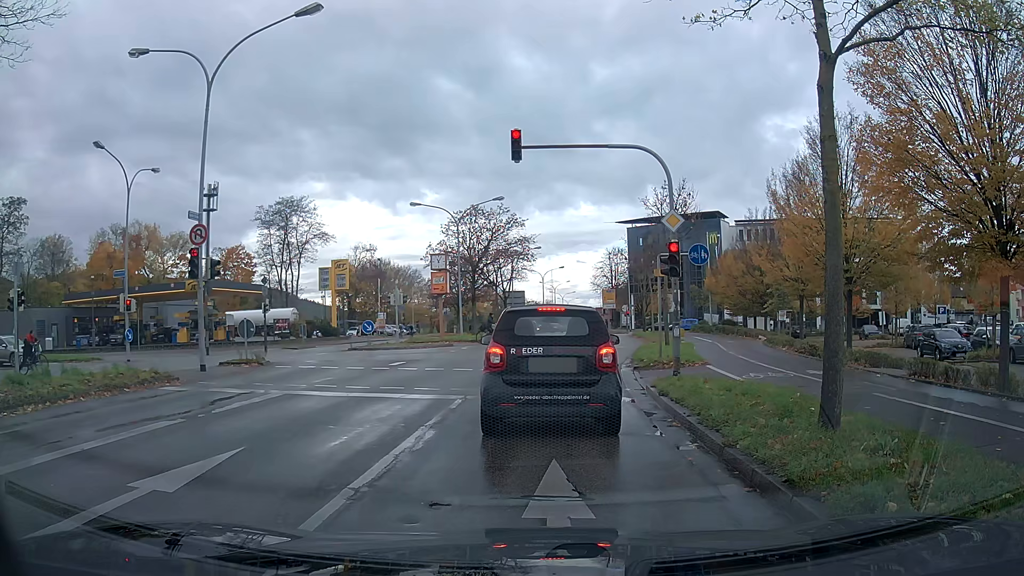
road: primary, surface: asphalt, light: Day
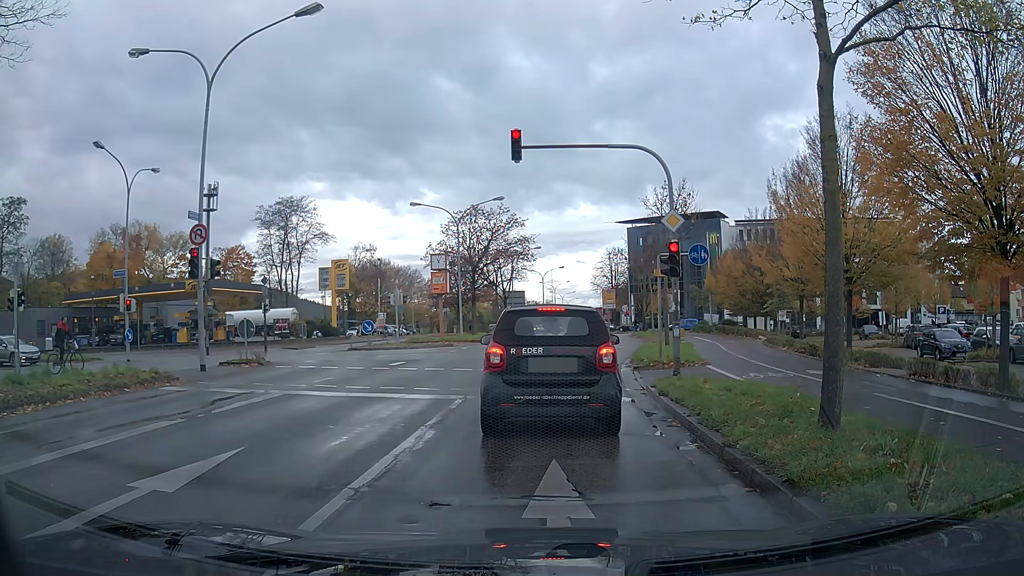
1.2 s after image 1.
(0.0, 0.0) m; 0°
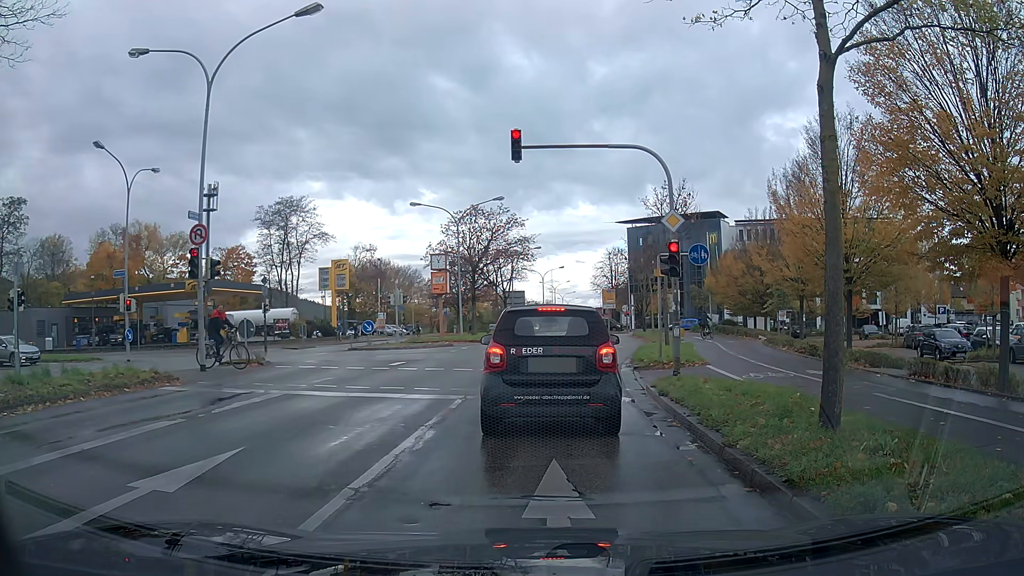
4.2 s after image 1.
(0.0, 0.0) m; 0°
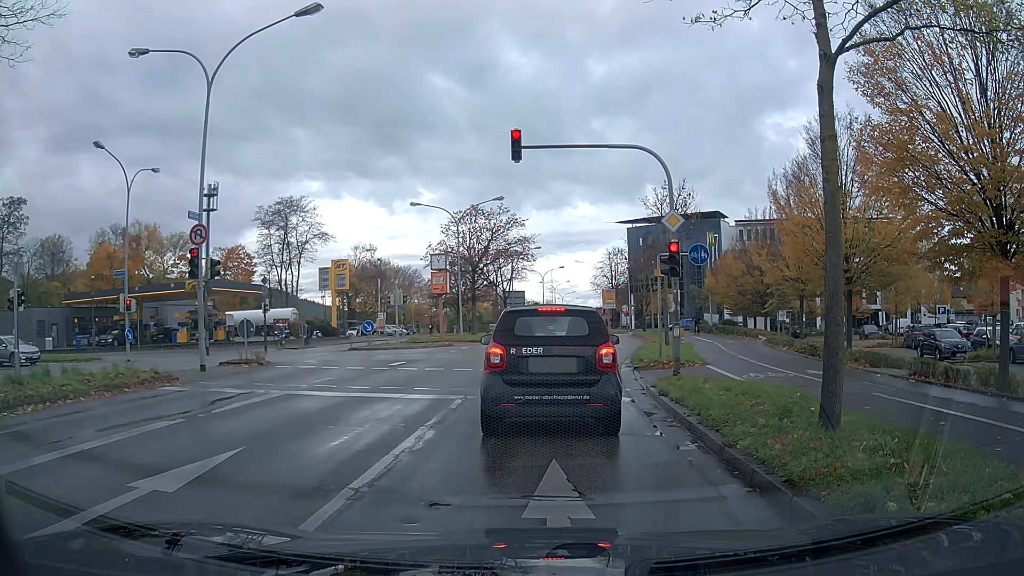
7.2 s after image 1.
(0.0, 0.0) m; 0°
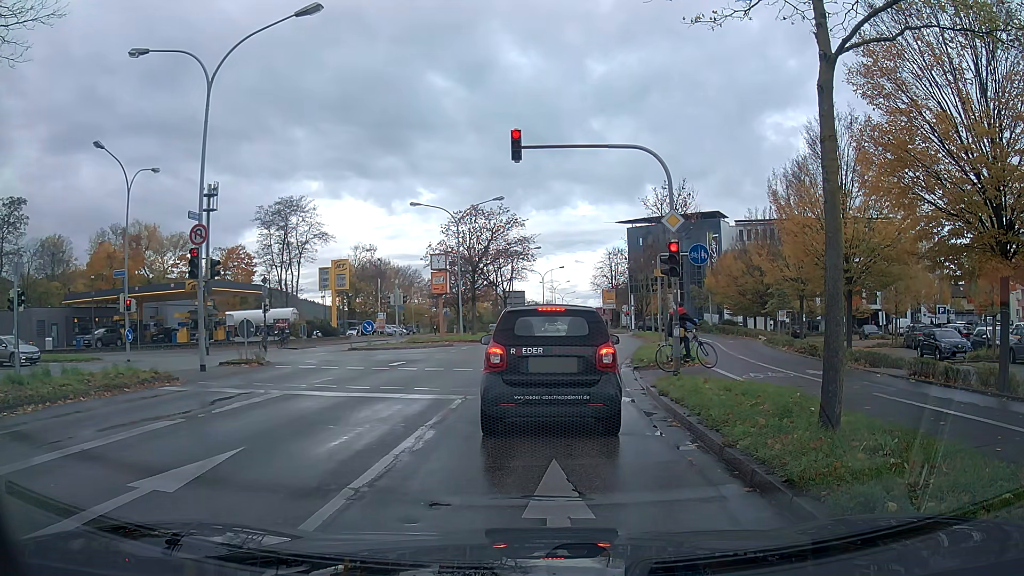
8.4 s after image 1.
(0.0, 0.0) m; 0°
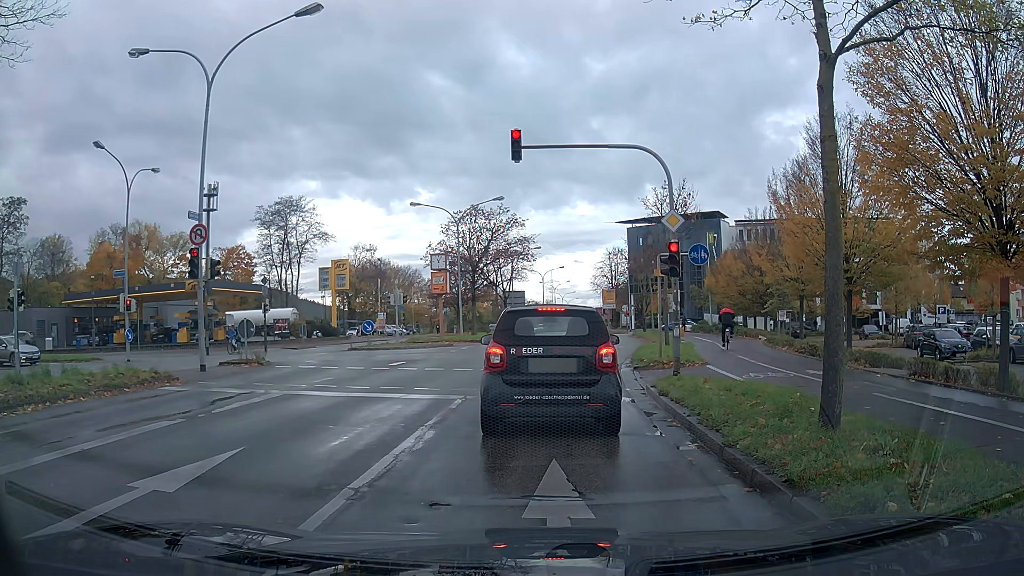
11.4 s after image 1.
(0.0, 0.0) m; 0°
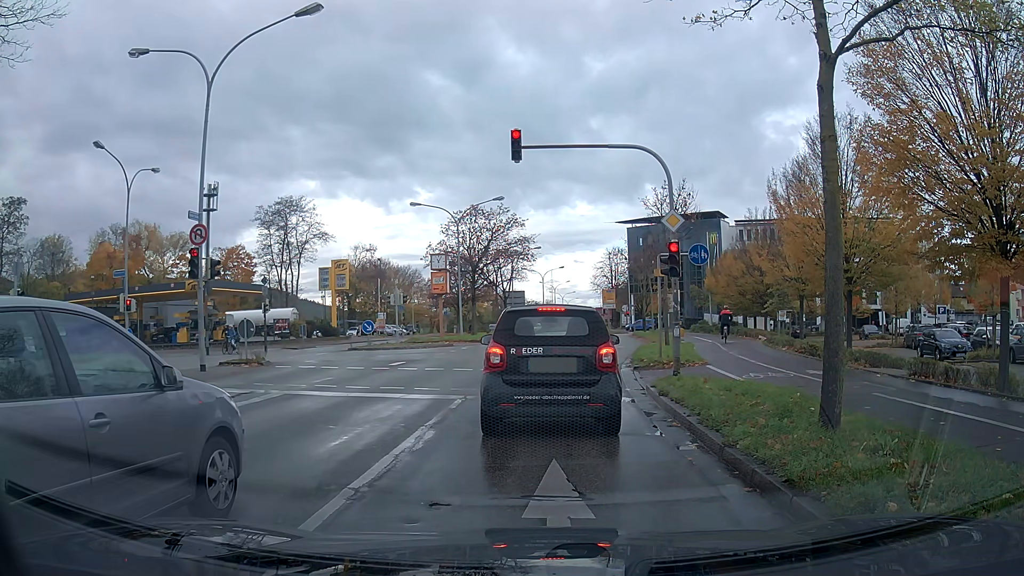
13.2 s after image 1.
(0.0, 0.0) m; 0°
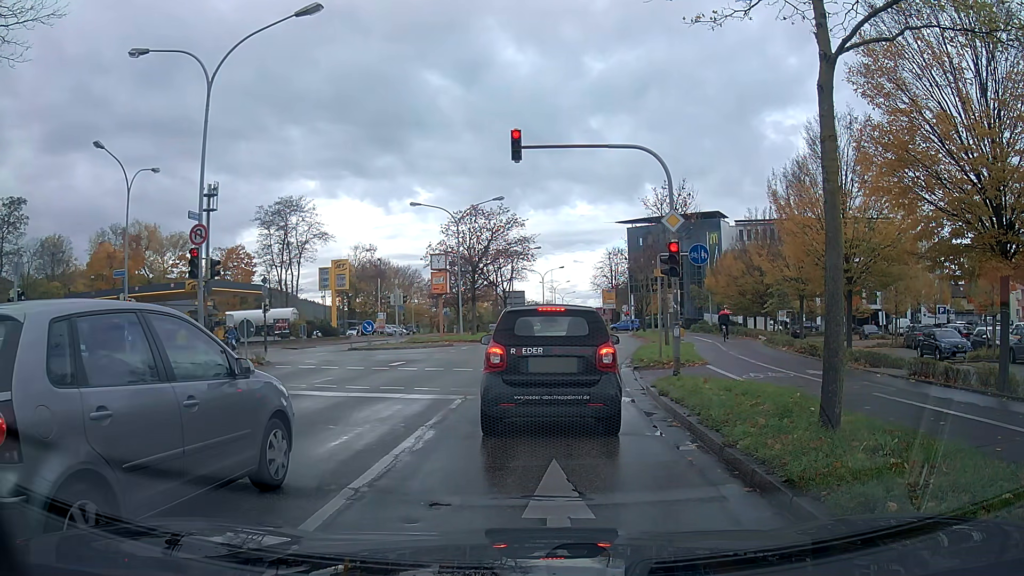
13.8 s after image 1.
(0.0, 0.0) m; 0°
